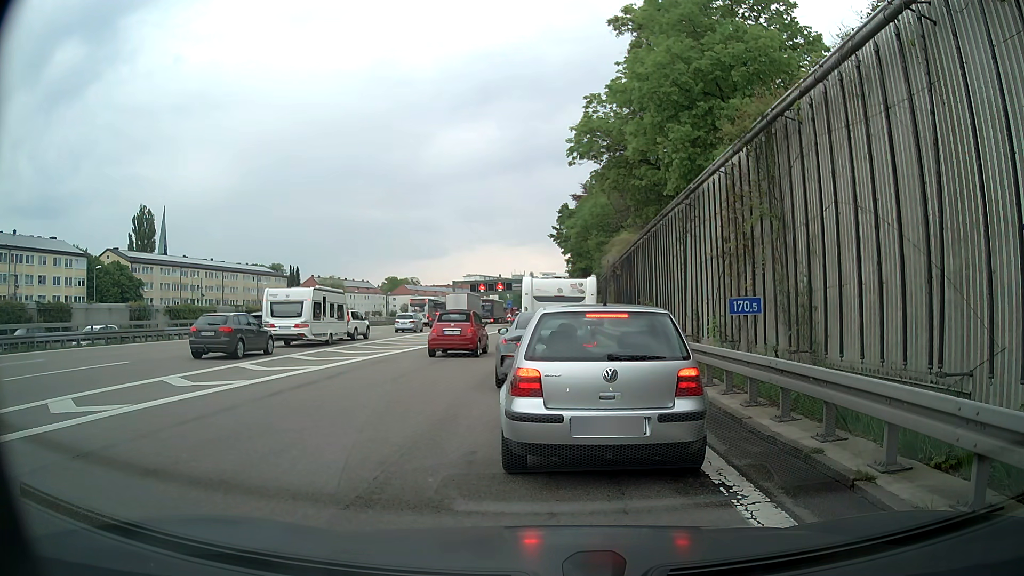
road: motorway_link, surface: asphalt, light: Day
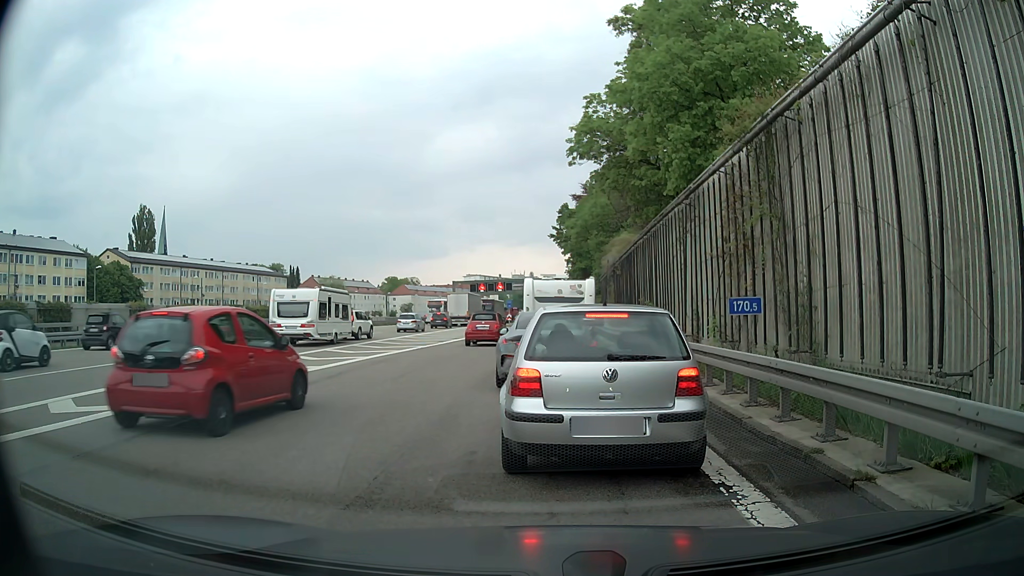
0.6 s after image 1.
(0.0, 0.0) m; 0°
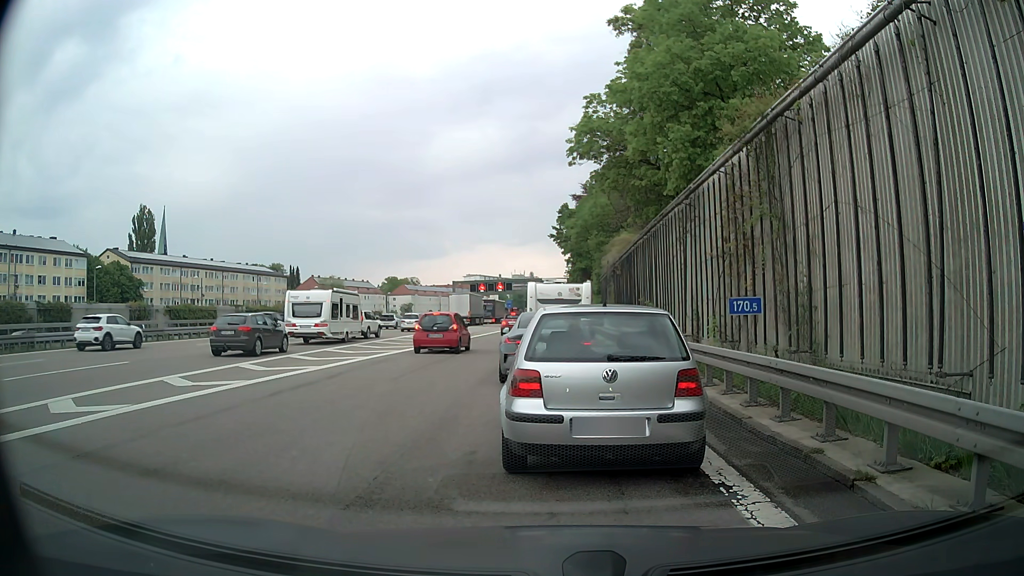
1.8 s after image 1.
(0.0, 0.0) m; 0°
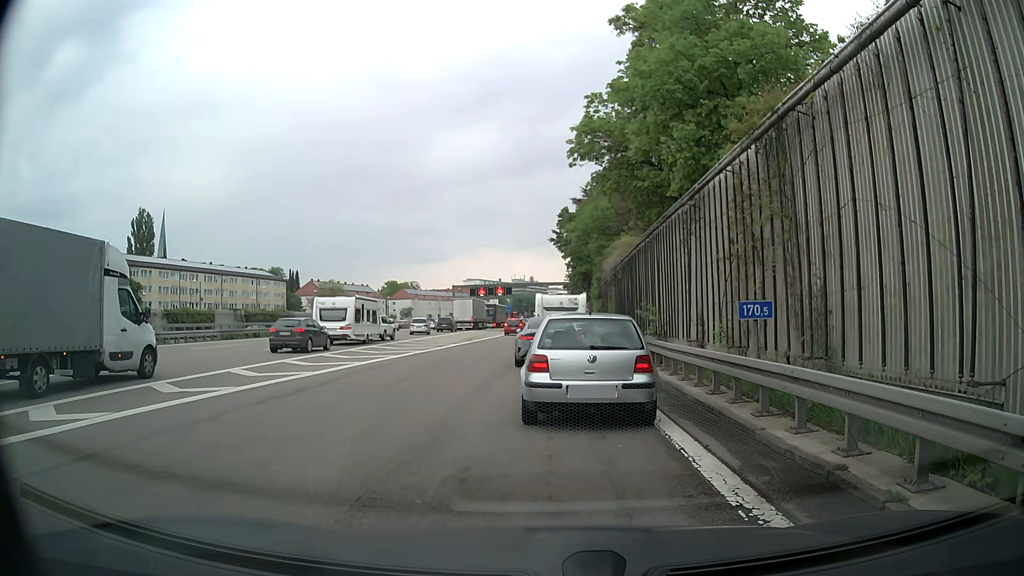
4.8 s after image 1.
(0.0, +0.5) m; 0°
